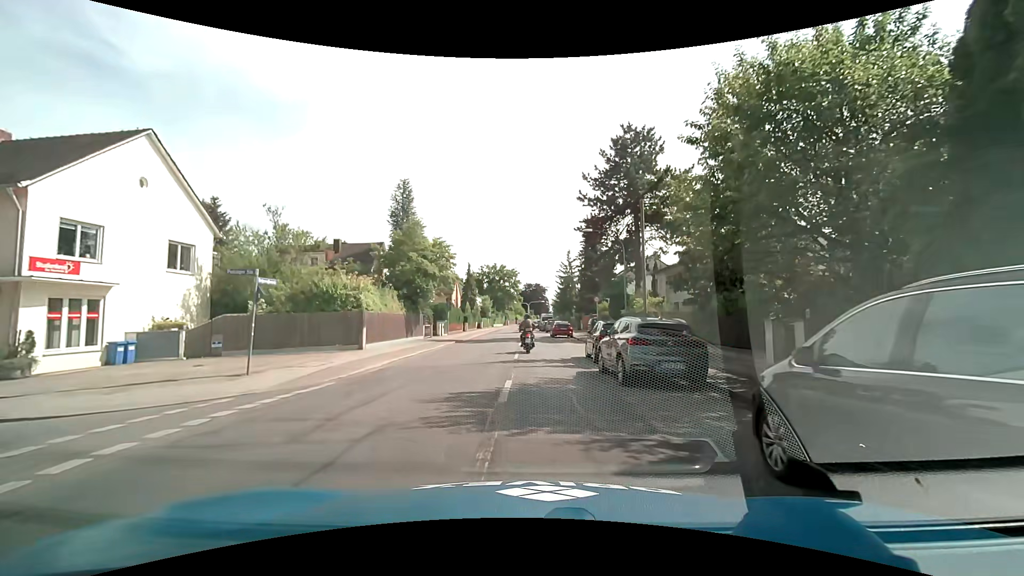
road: secondary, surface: asphalt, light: Day
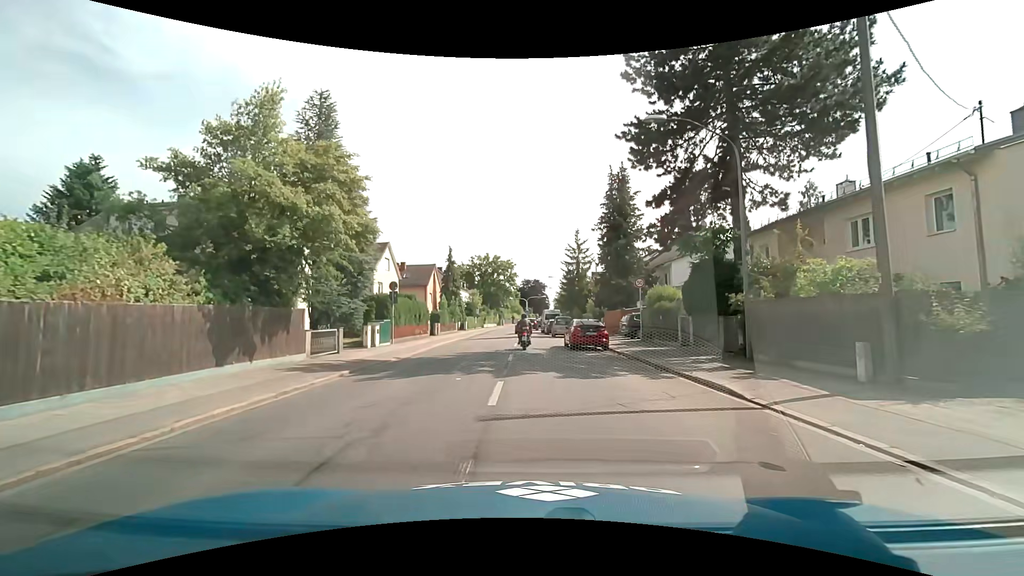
(-0.2, +20.1) m; 0°
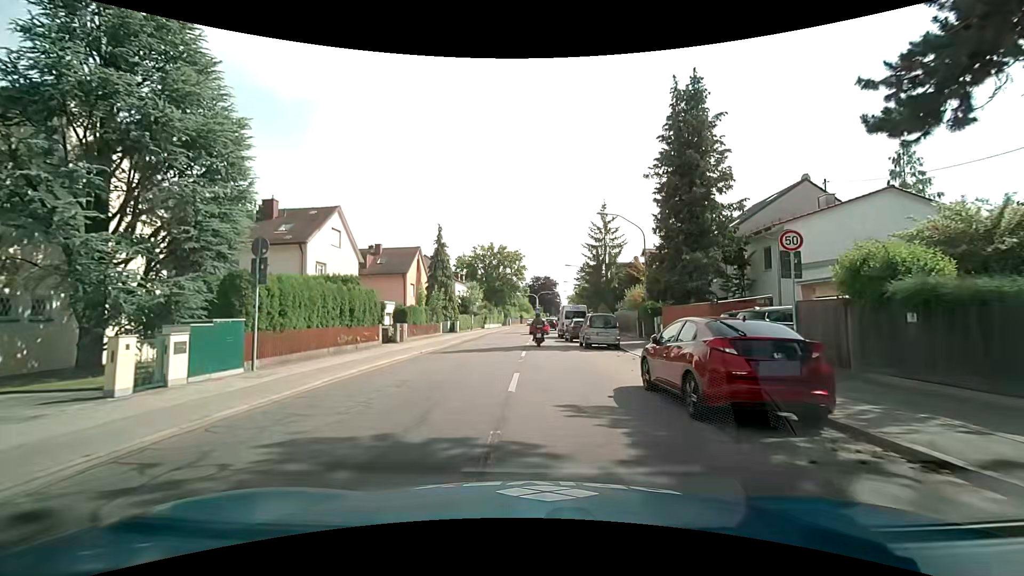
(-0.2, +16.3) m; -1°
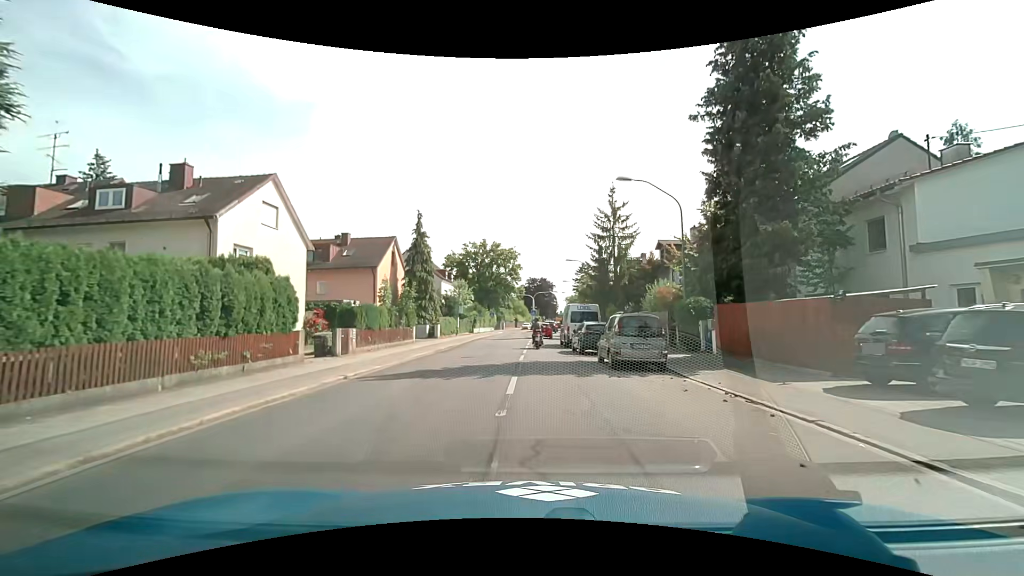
(+0.1, +8.6) m; 0°
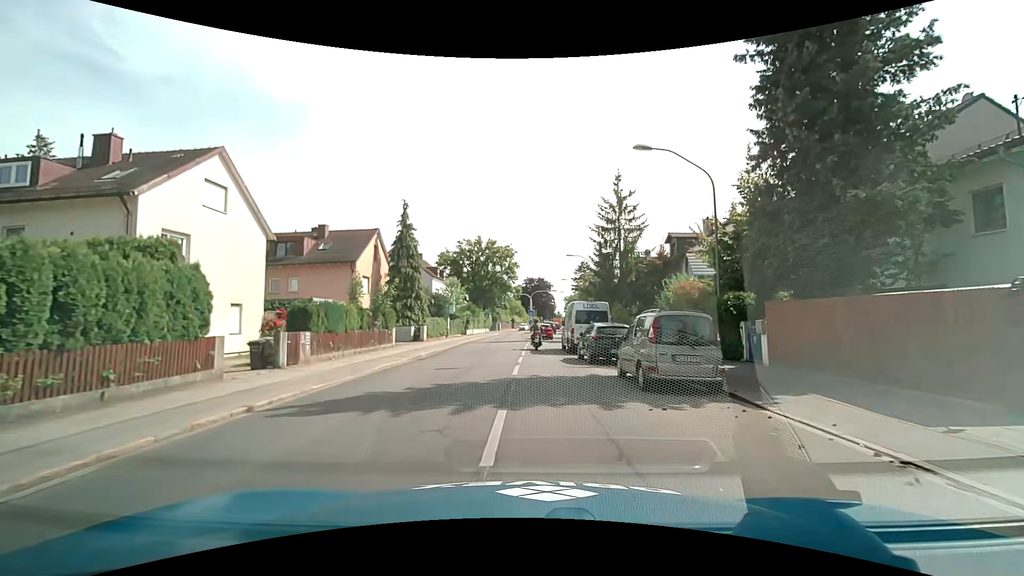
(+0.1, +4.5) m; +1°
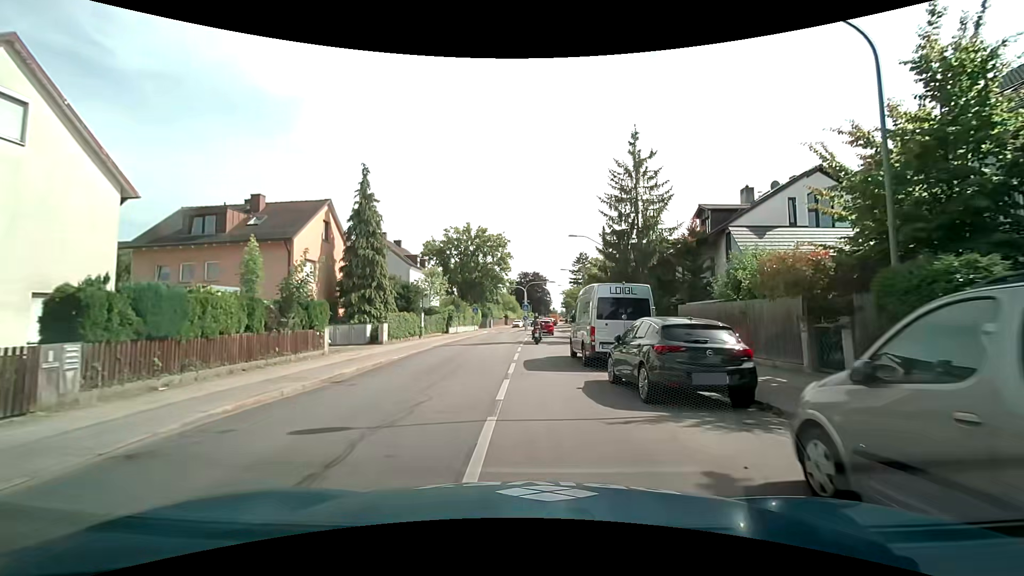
(0.0, +9.2) m; +1°
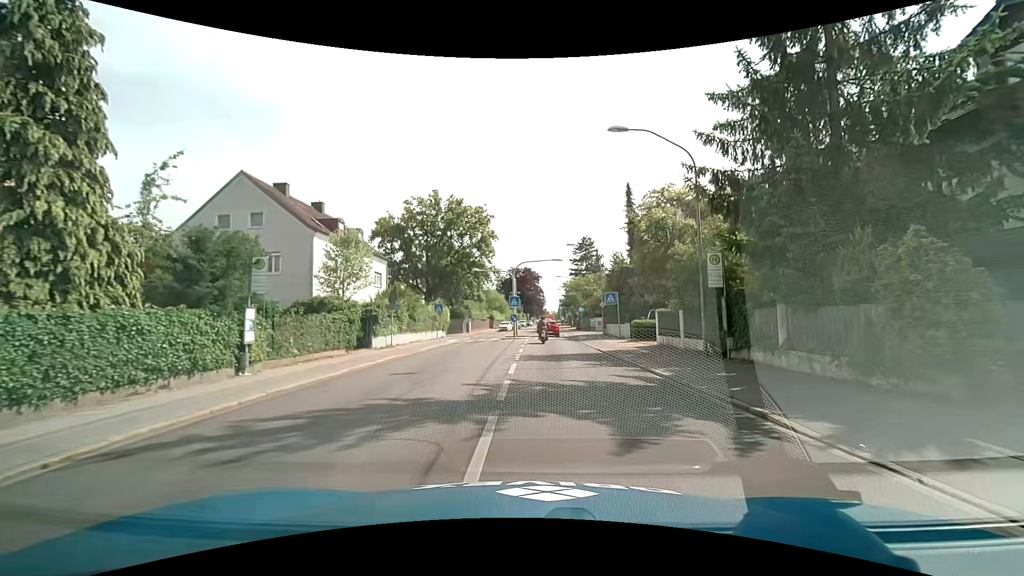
(-0.1, +22.4) m; 0°
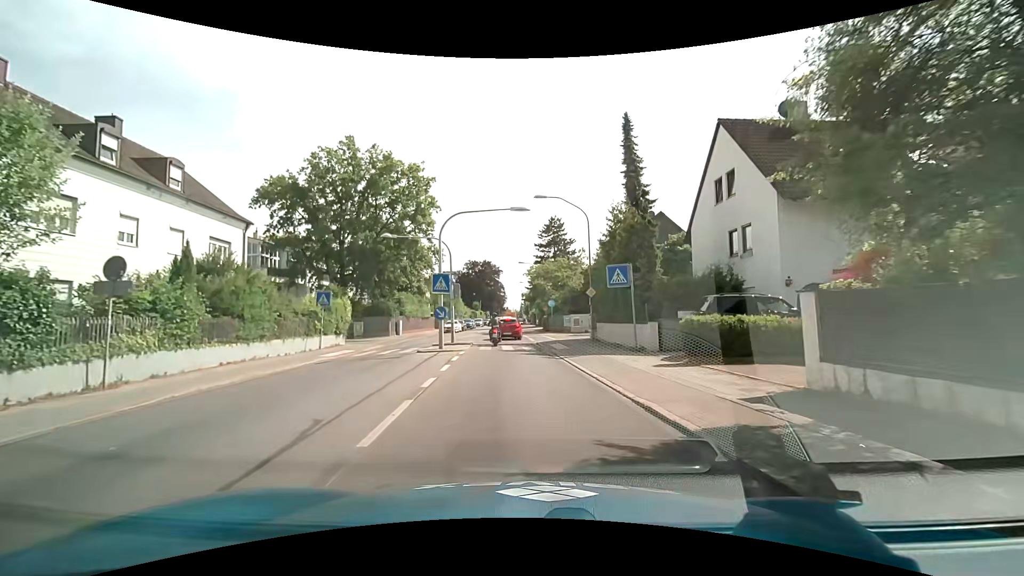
(+1.0, +16.7) m; +4°
(0, +10) (-1, +20) (-1, +30) (-1, +40) (-2, +50) (-2, +60) (-2, +70) (-2, +80) (-2, +90) (-2, +100) m
